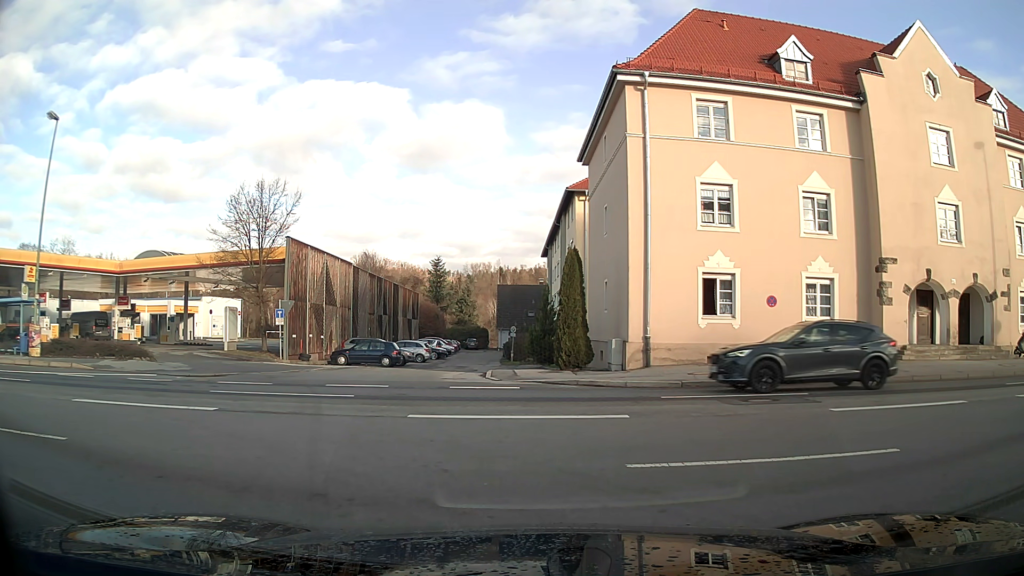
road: residential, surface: asphalt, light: Day
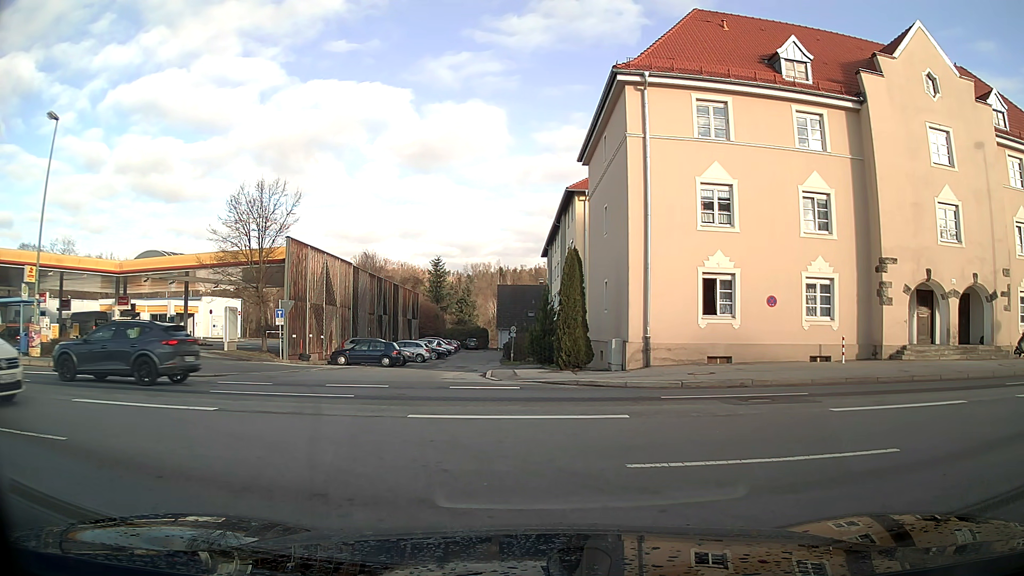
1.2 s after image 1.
(0.0, 0.0) m; 0°
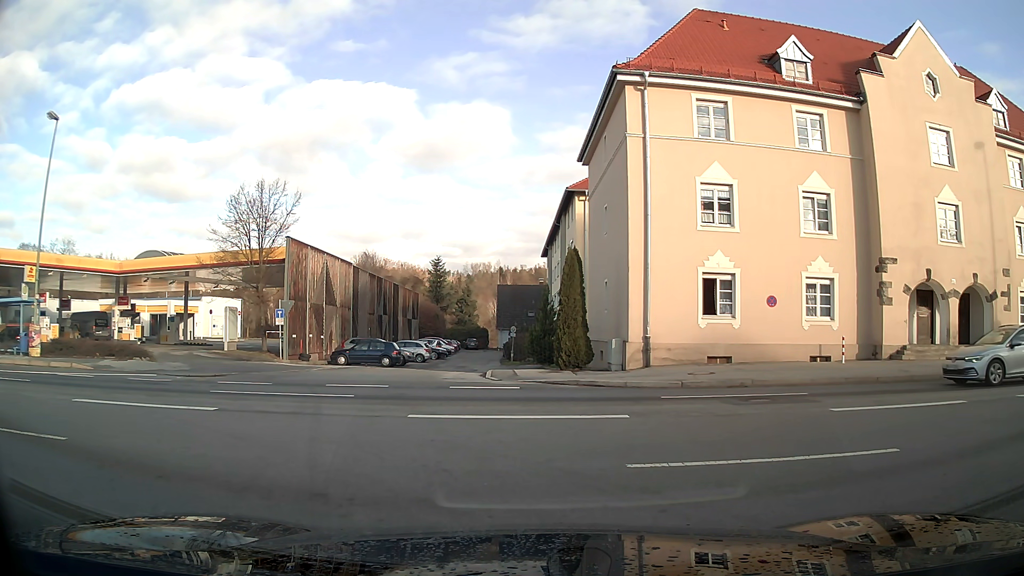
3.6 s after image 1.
(0.0, 0.0) m; 0°
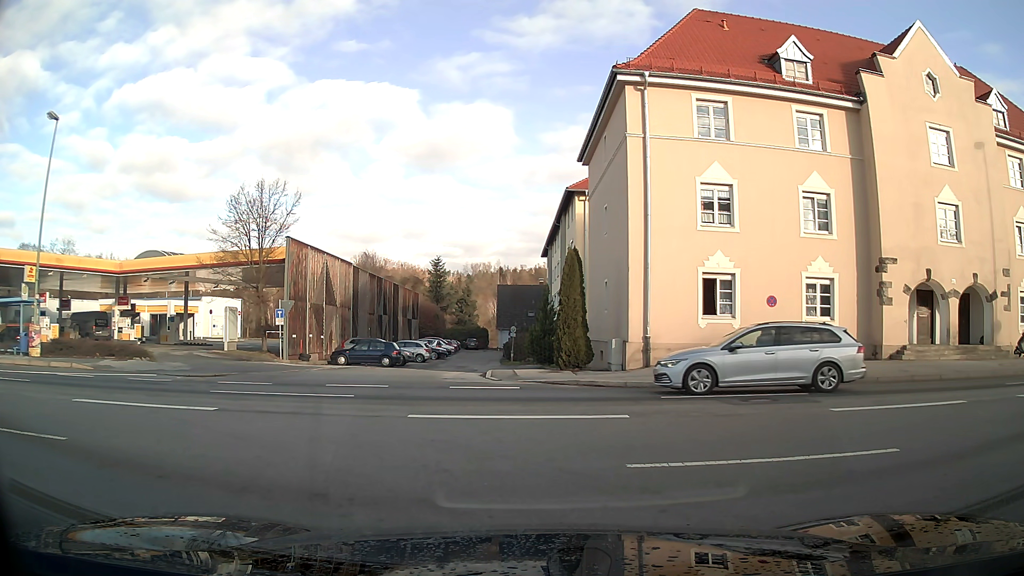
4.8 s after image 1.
(0.0, 0.0) m; 0°
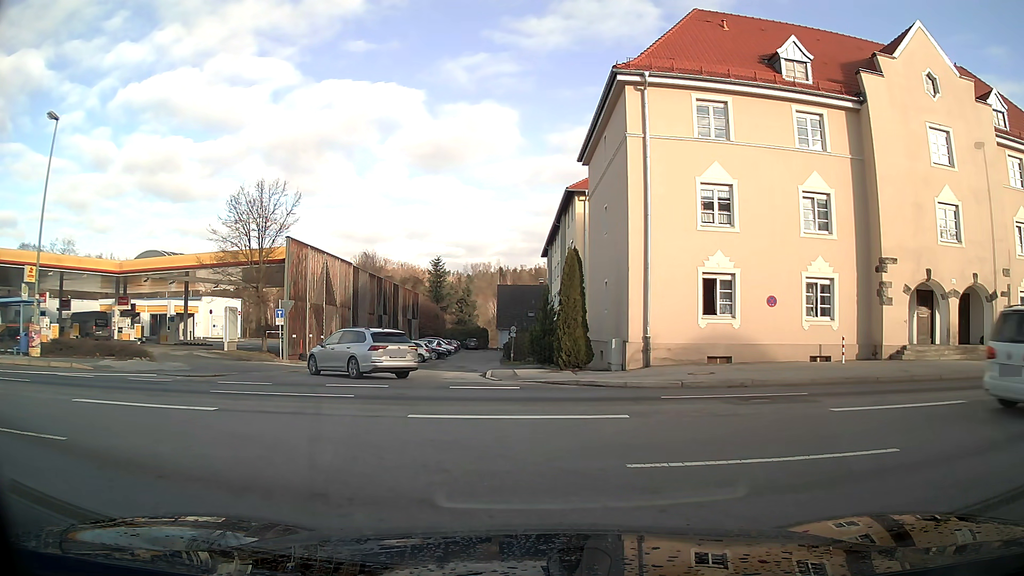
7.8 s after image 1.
(0.0, 0.0) m; 0°
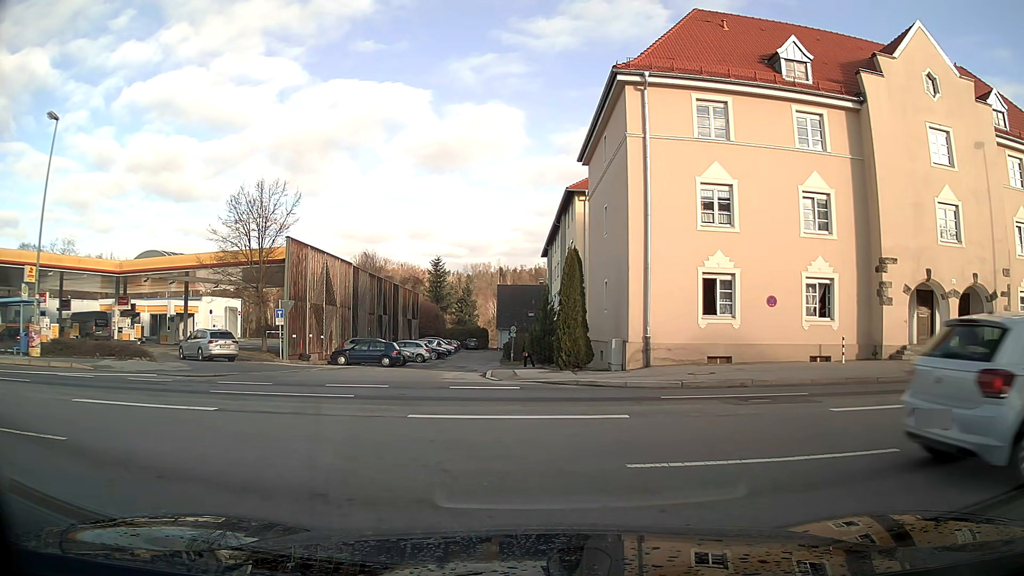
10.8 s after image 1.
(0.0, 0.0) m; 0°
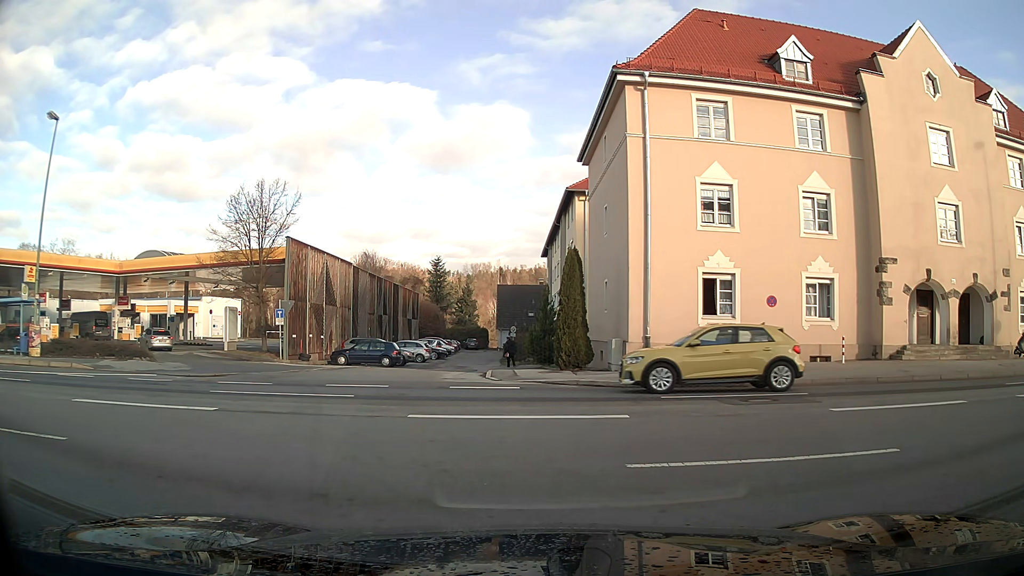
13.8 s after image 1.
(0.0, 0.0) m; 0°
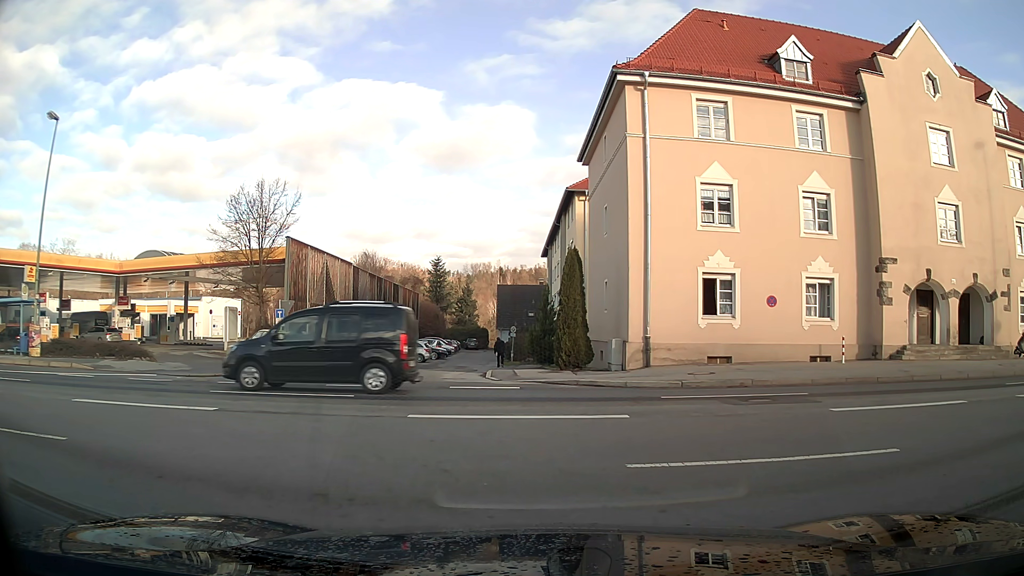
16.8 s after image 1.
(0.0, 0.0) m; 0°
